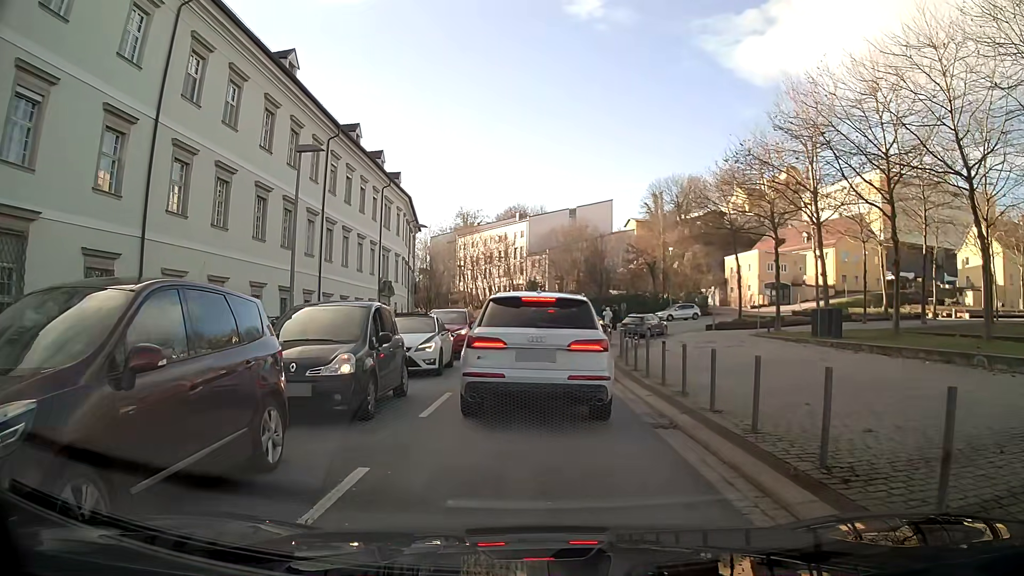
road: tertiary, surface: asphalt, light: Day
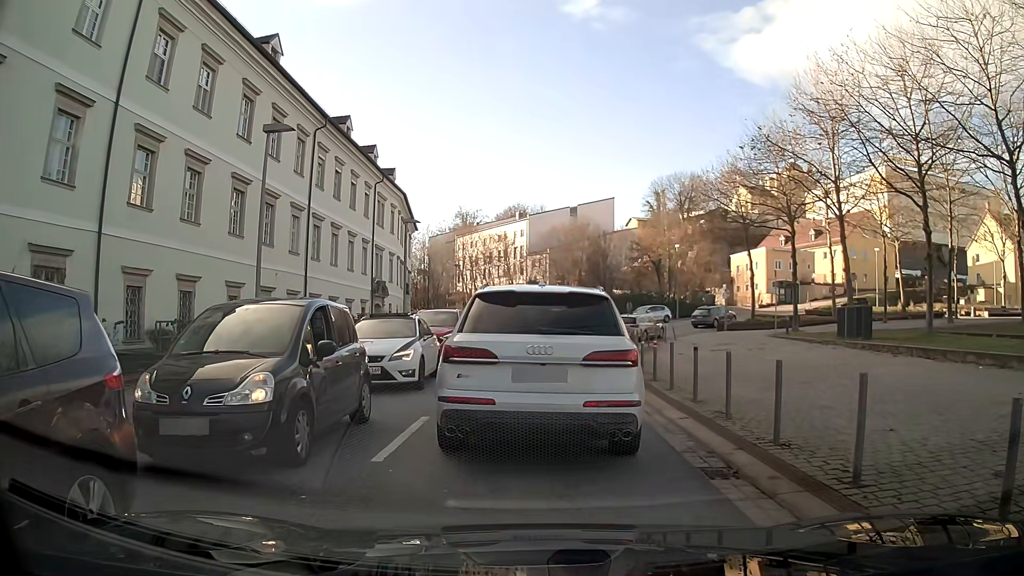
(0.0, +2.6) m; 0°
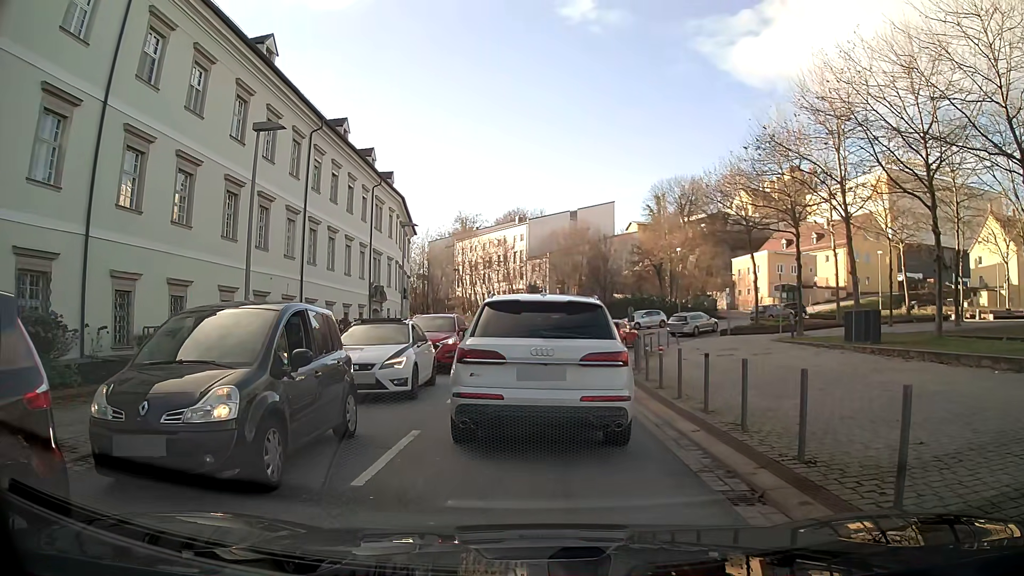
(0.0, +0.7) m; 0°
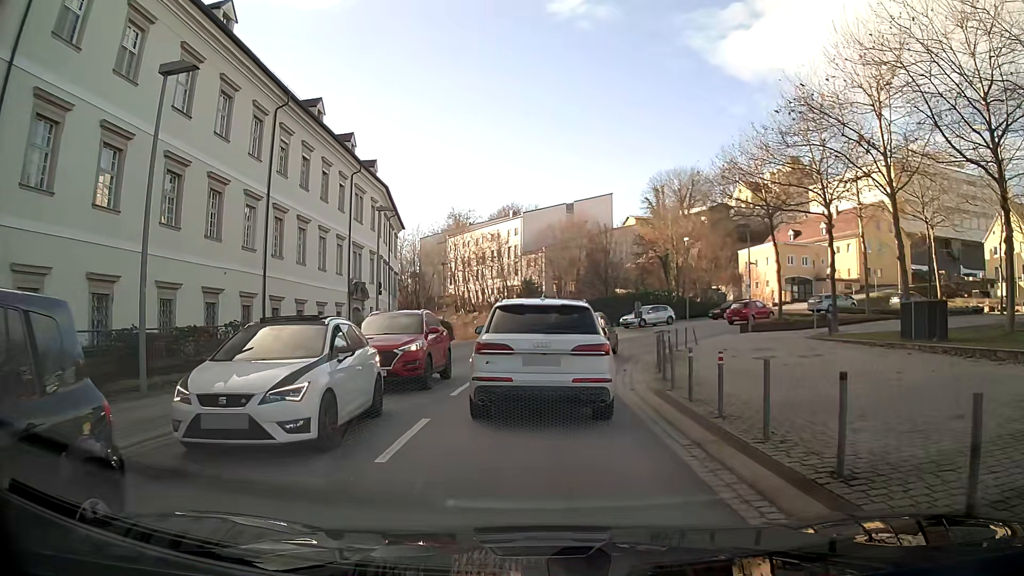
(+0.1, +5.1) m; +1°
